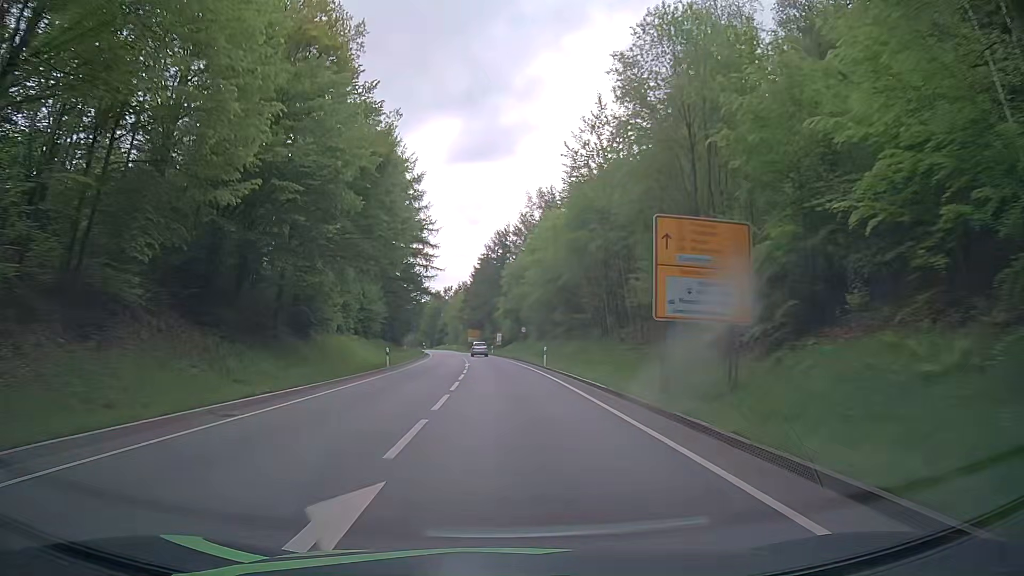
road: primary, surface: asphalt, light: Day
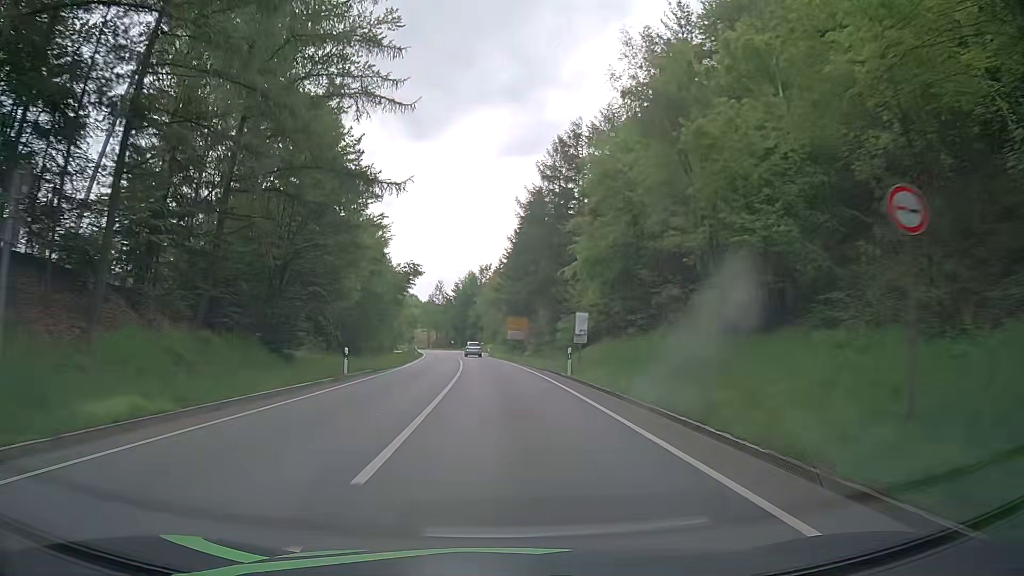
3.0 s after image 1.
(-1.9, +61.8) m; -4°
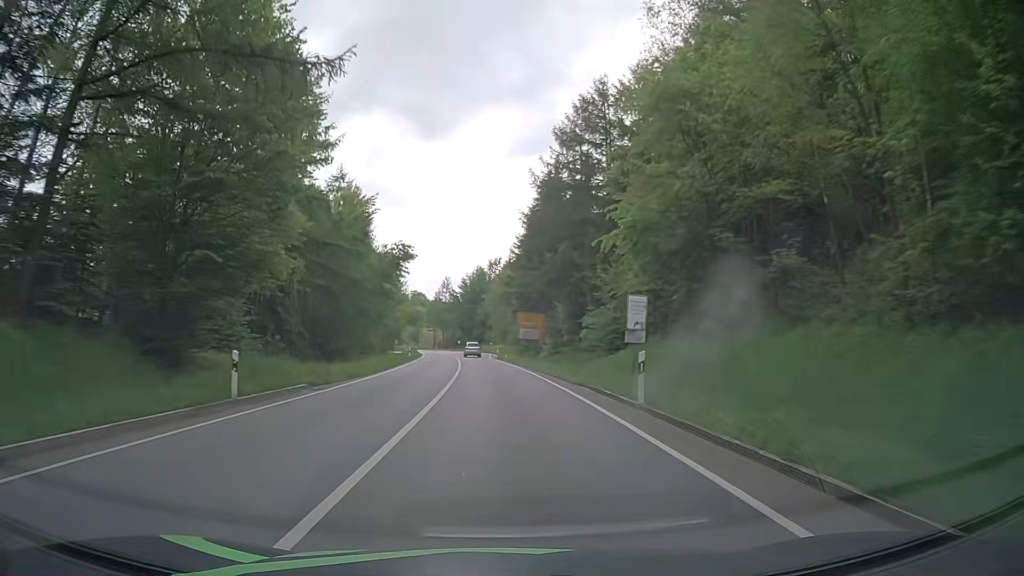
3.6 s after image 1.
(-0.2, +12.4) m; -1°
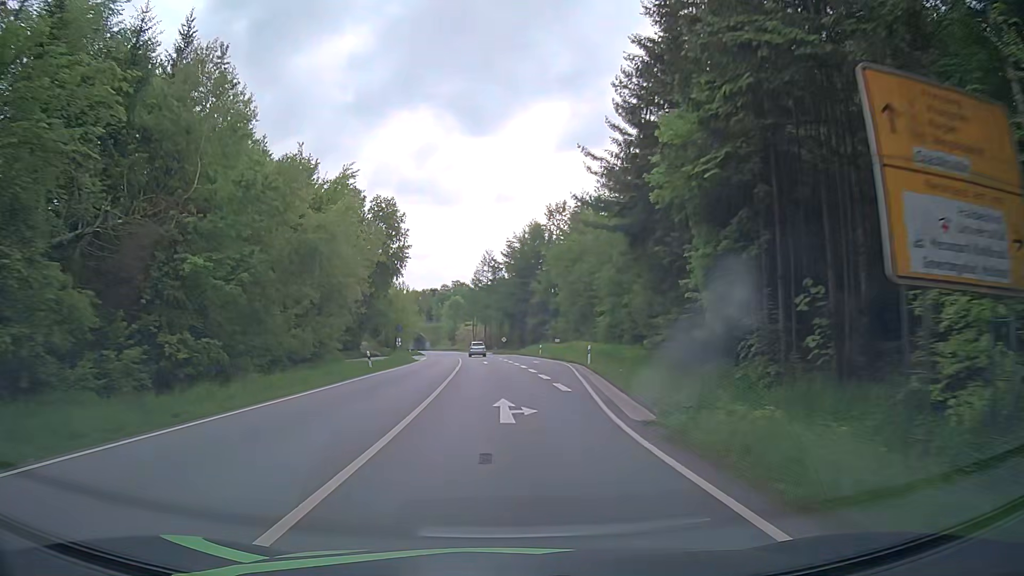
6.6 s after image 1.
(-2.4, +61.7) m; -4°
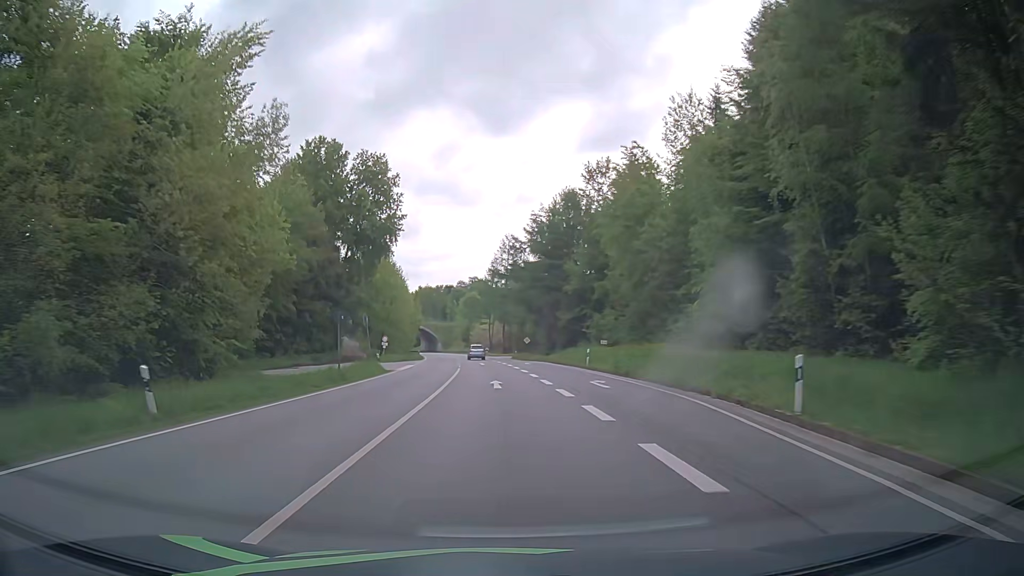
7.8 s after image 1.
(-0.4, +24.7) m; -2°
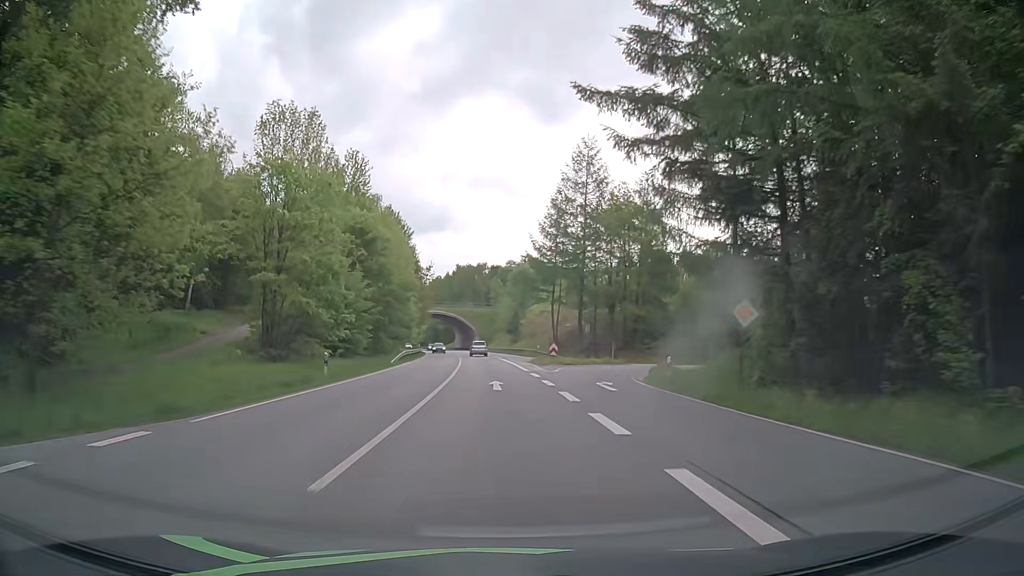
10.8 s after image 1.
(-2.6, +61.8) m; -5°
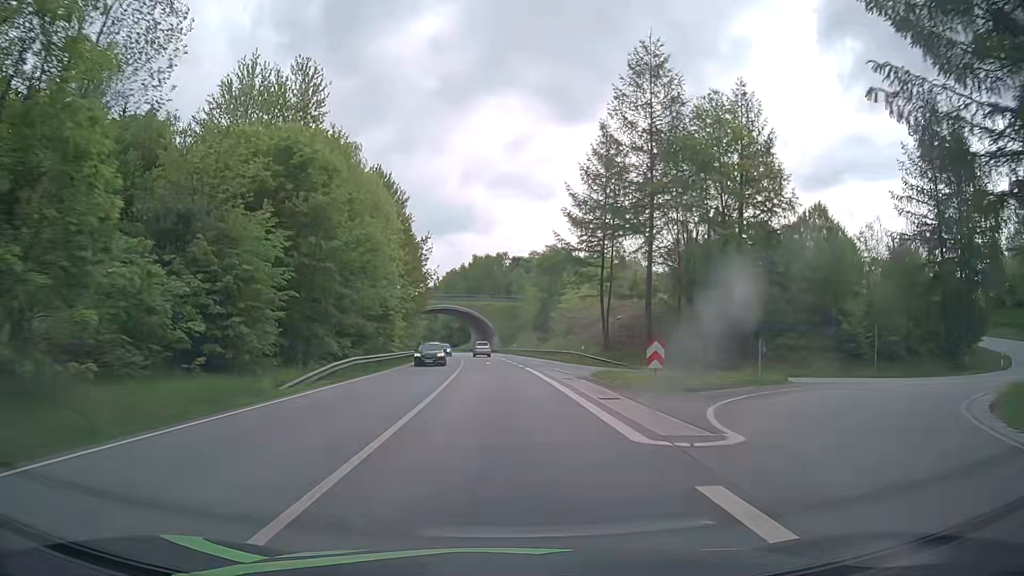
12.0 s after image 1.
(-0.3, +24.9) m; -2°
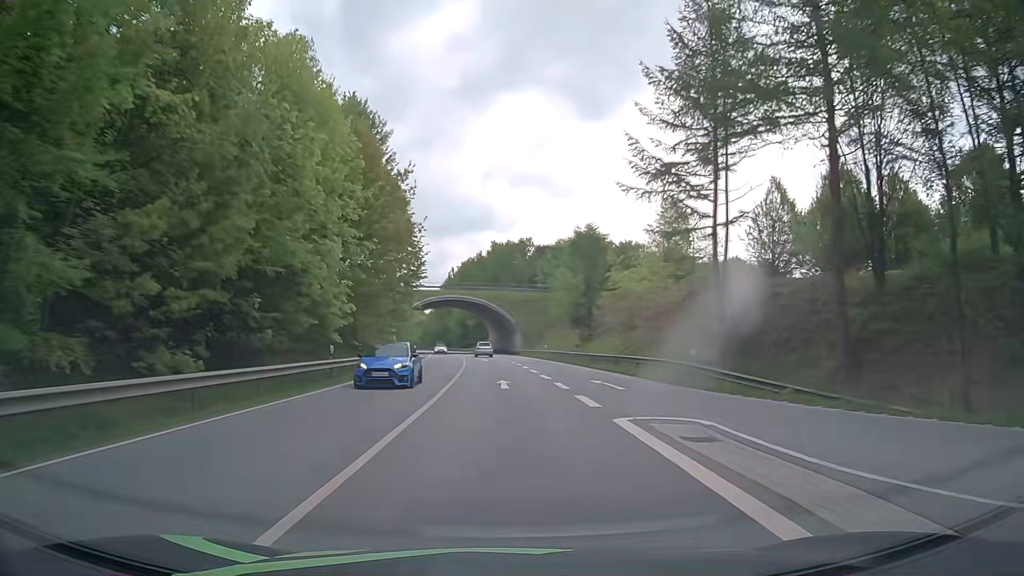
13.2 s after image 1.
(-0.3, +25.0) m; -2°
(0, +10) (0, +20) (0, +30) (-1, +40) (-1, +50) (-2, +60) (-2, +70) (-3, +80) (-4, +90) (-5, +100) m
